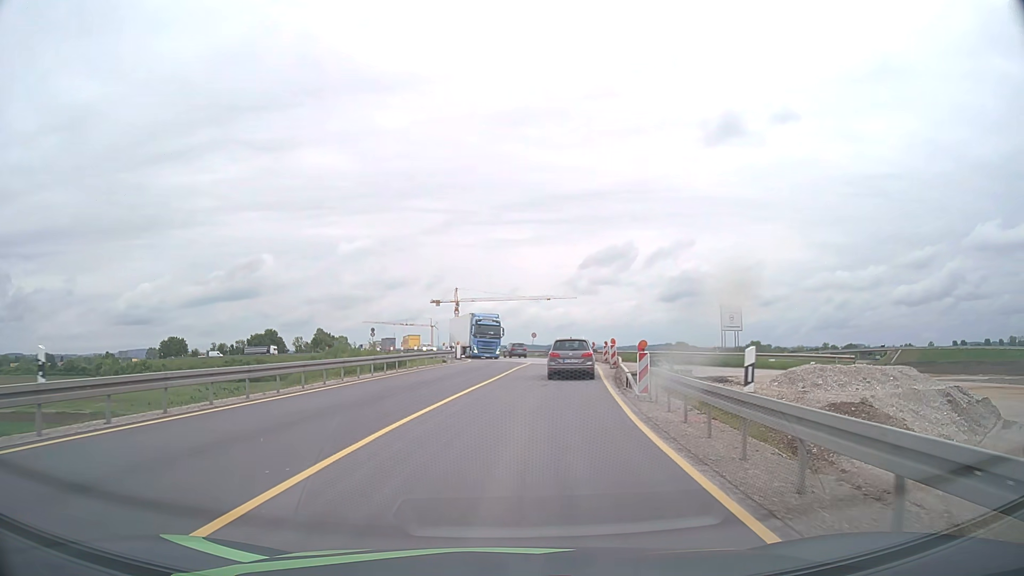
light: Day
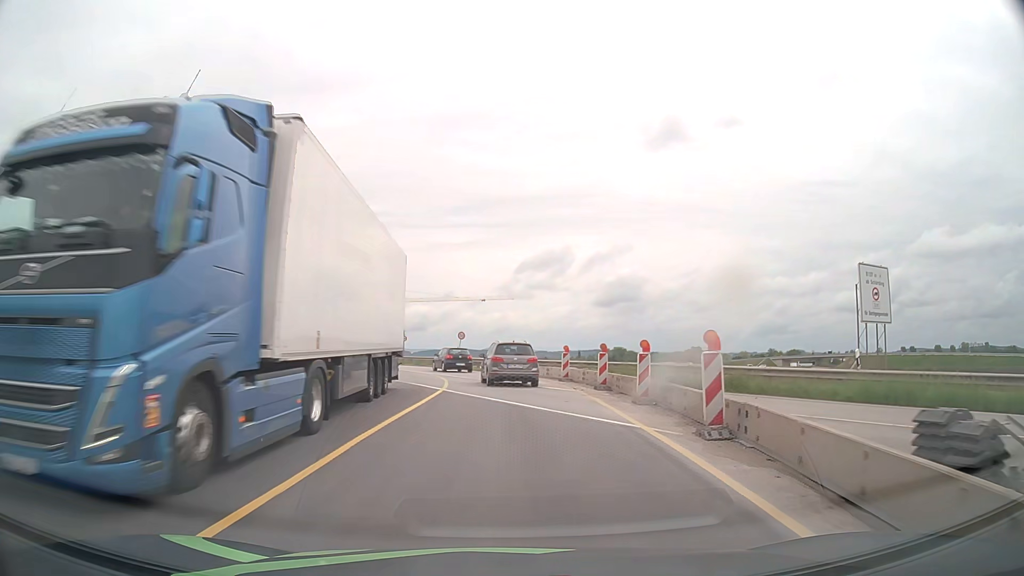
(+1.4, +24.4) m; +5°
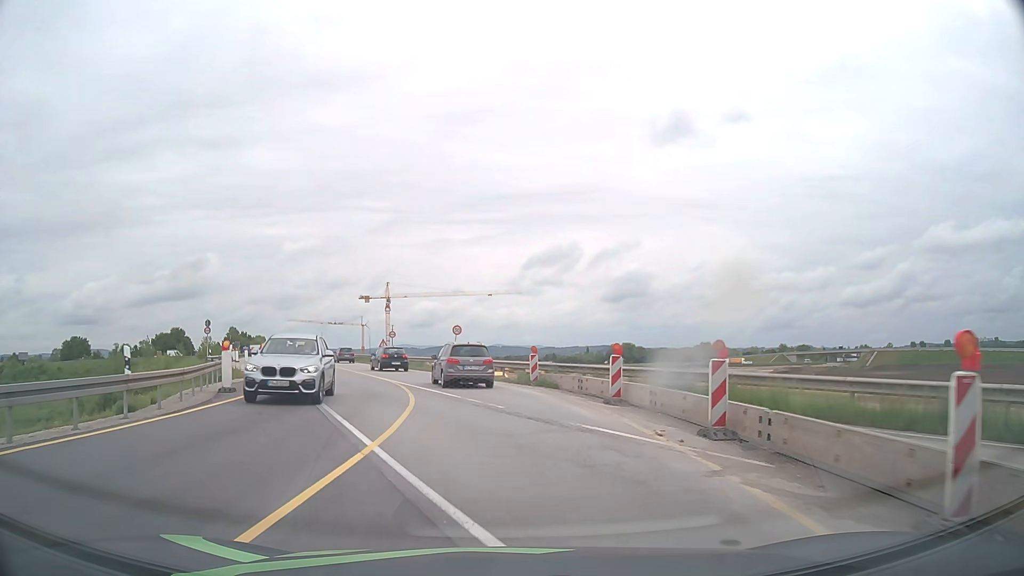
(0.0, +11.6) m; 0°
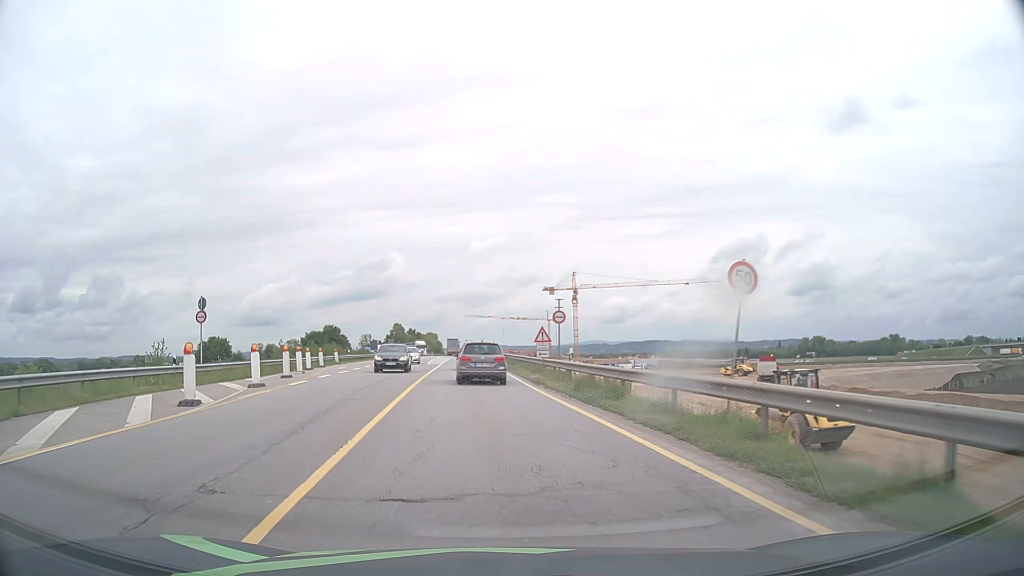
(-3.6, +29.5) m; -16°
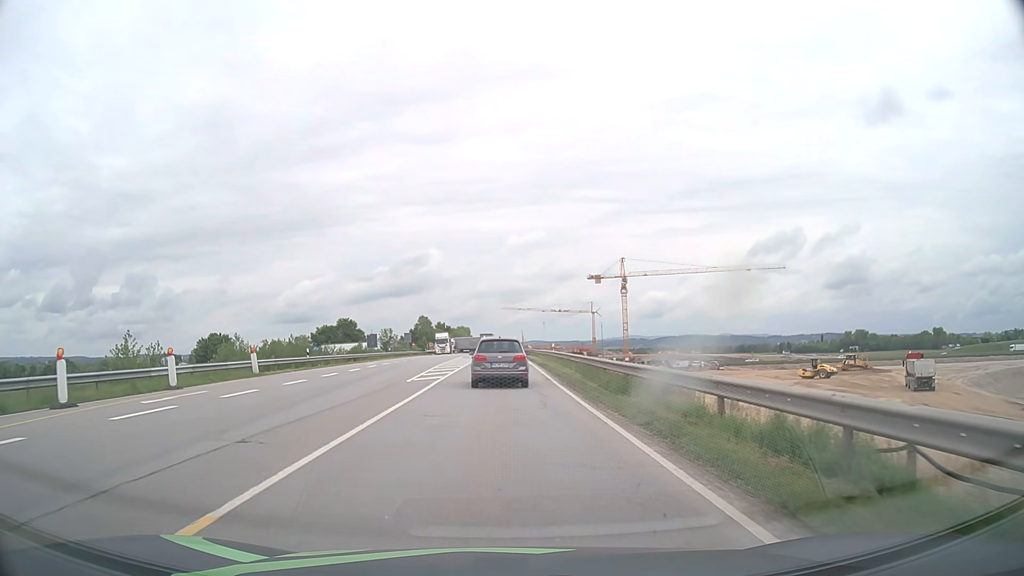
(-1.5, +30.7) m; -3°
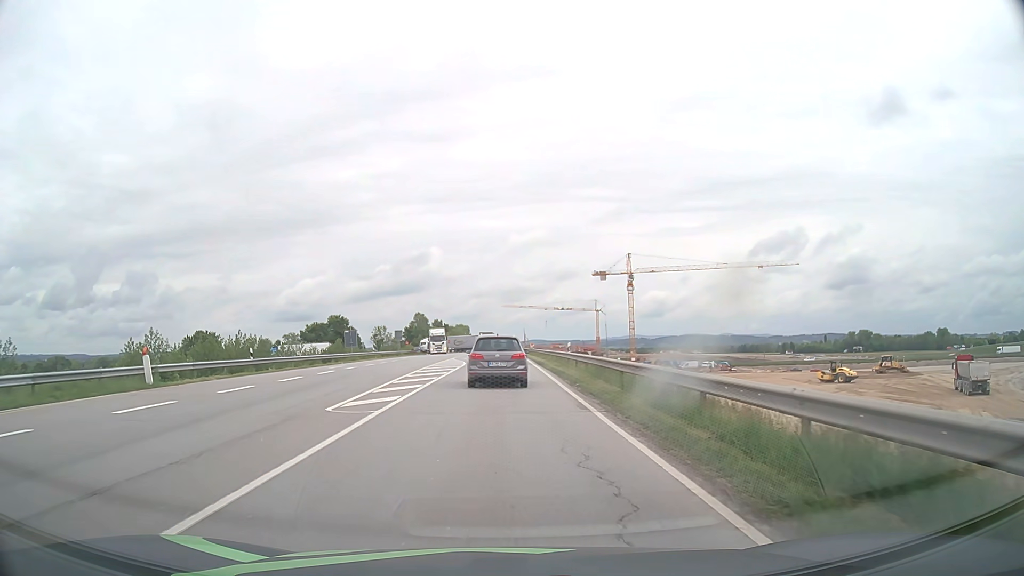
(0.0, +11.2) m; 0°
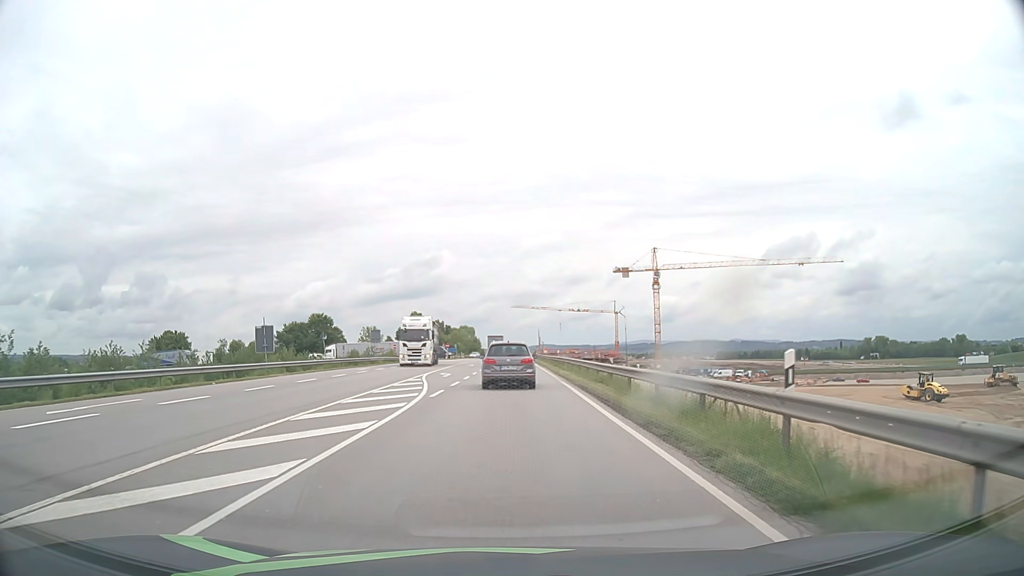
(0.0, +27.0) m; 0°
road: motorway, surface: asphalt
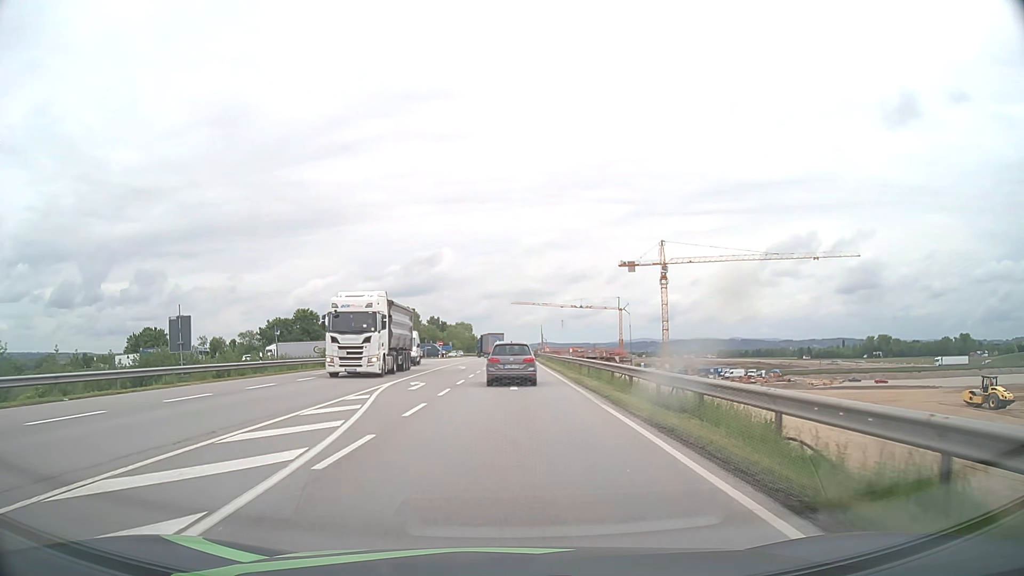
(0.0, +11.5) m; 0°
(0, +10) (0, +20) (0, +30) (0, +40) (0, +50) (0, +60) (+1, +70) (+1, +80) (+1, +90) (+1, +100) m
